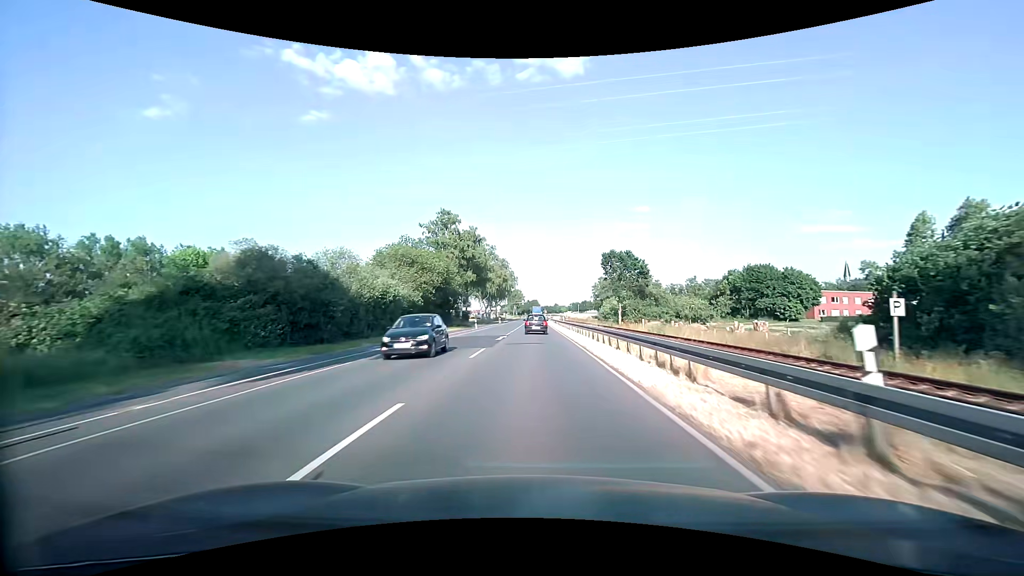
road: primary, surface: asphalt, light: Day
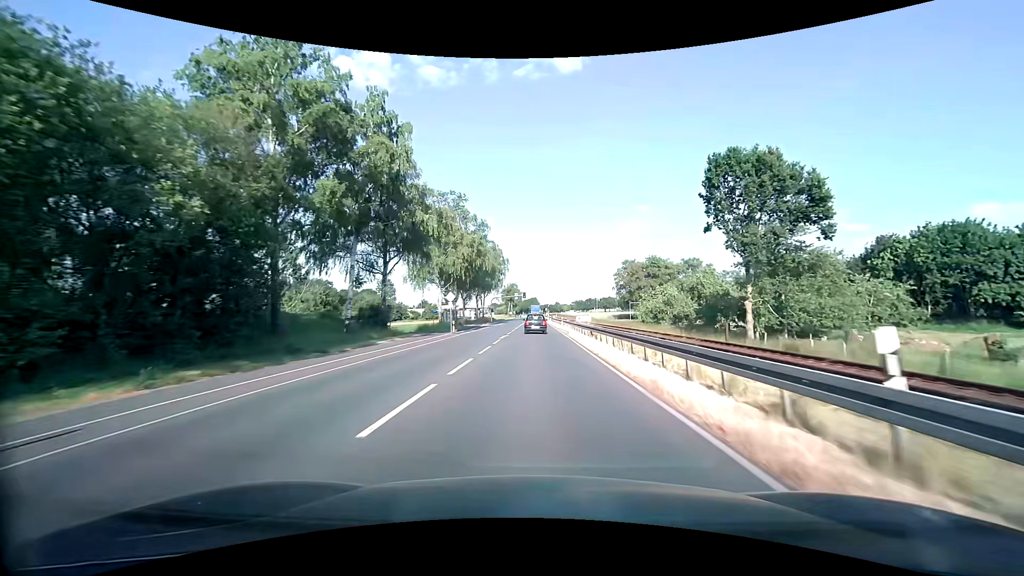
(+0.2, +52.6) m; 0°
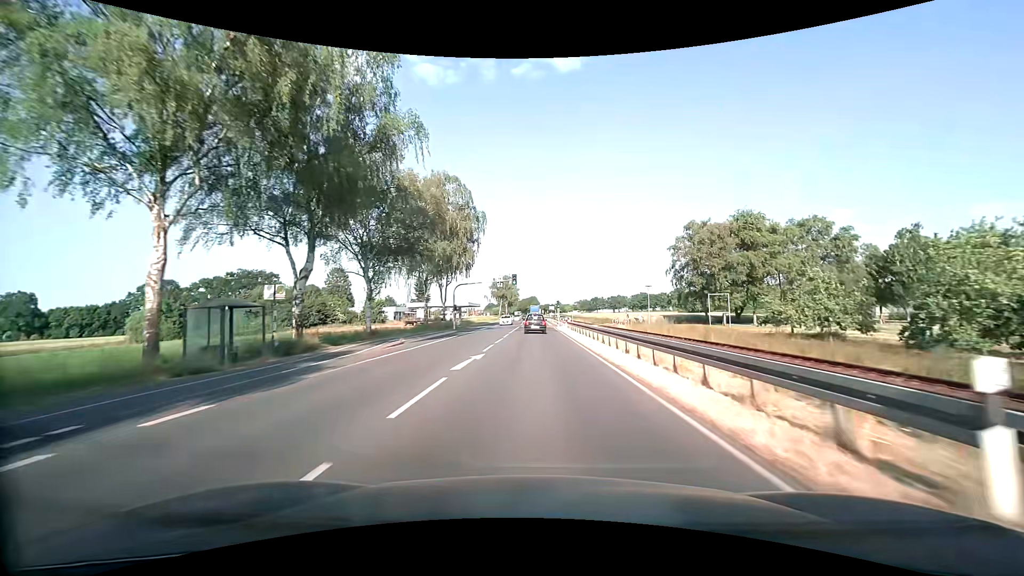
(-0.1, +53.3) m; 0°
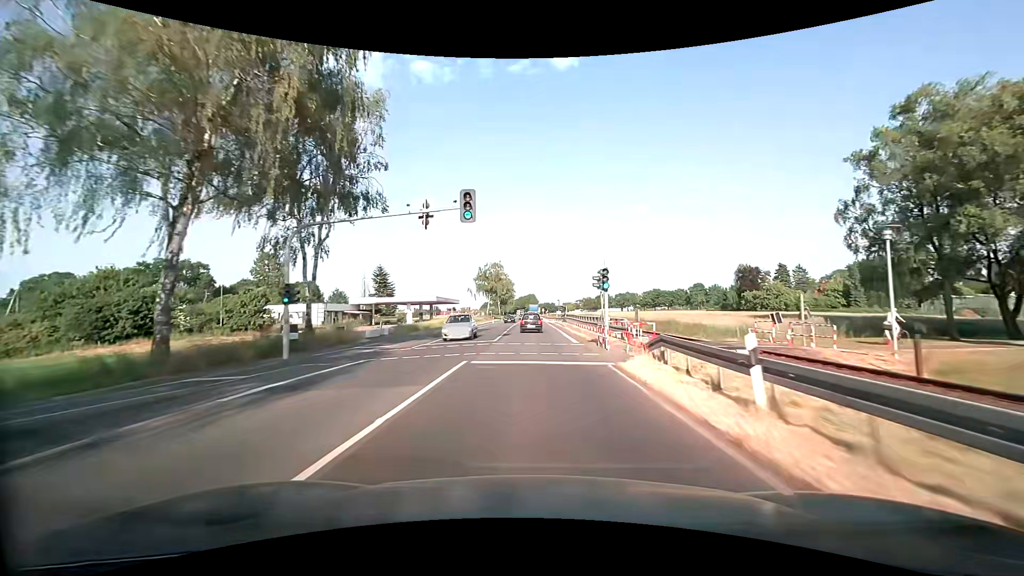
(0.0, +42.9) m; 0°
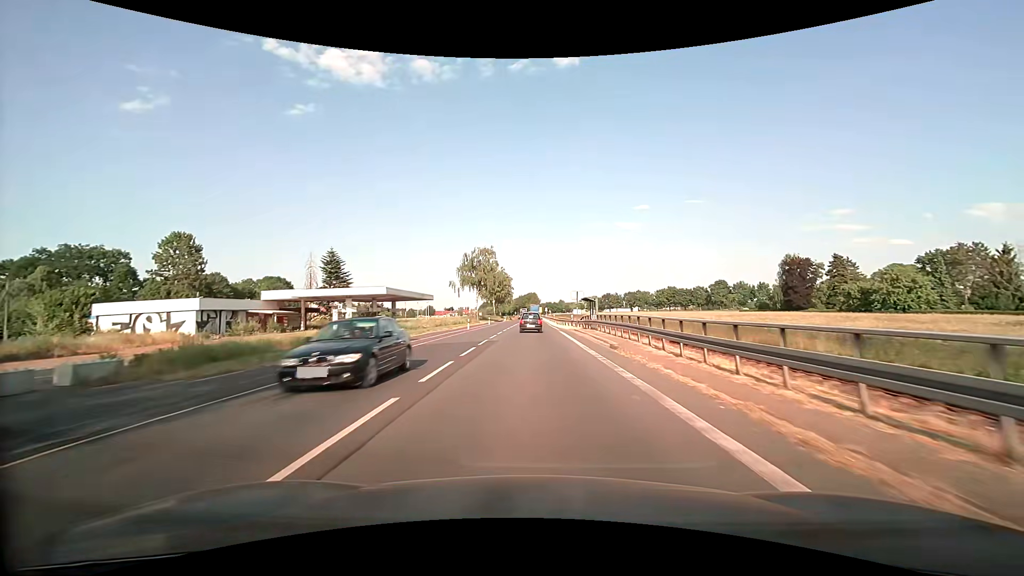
(-0.1, +32.2) m; 0°
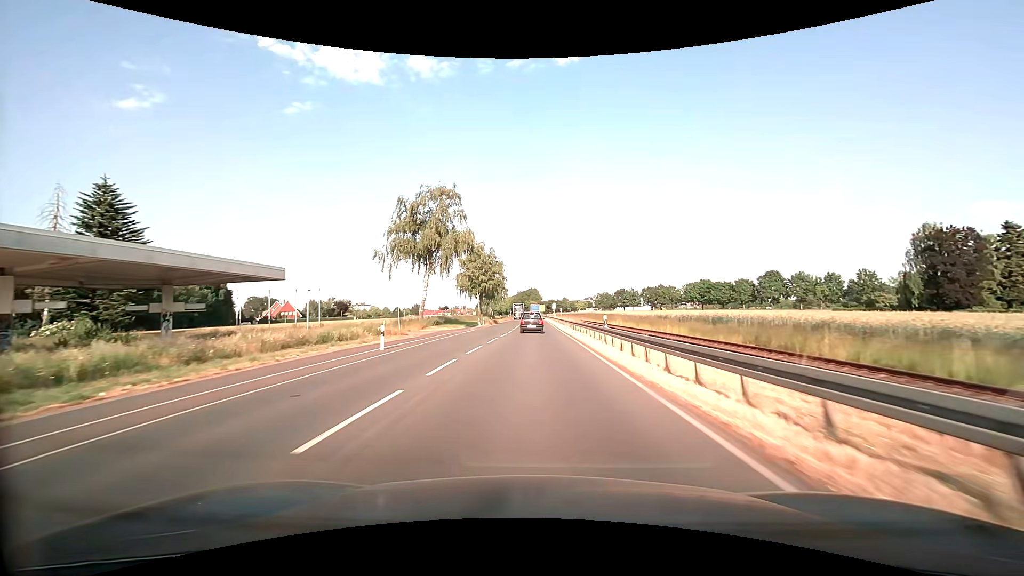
(-0.1, +53.5) m; 0°
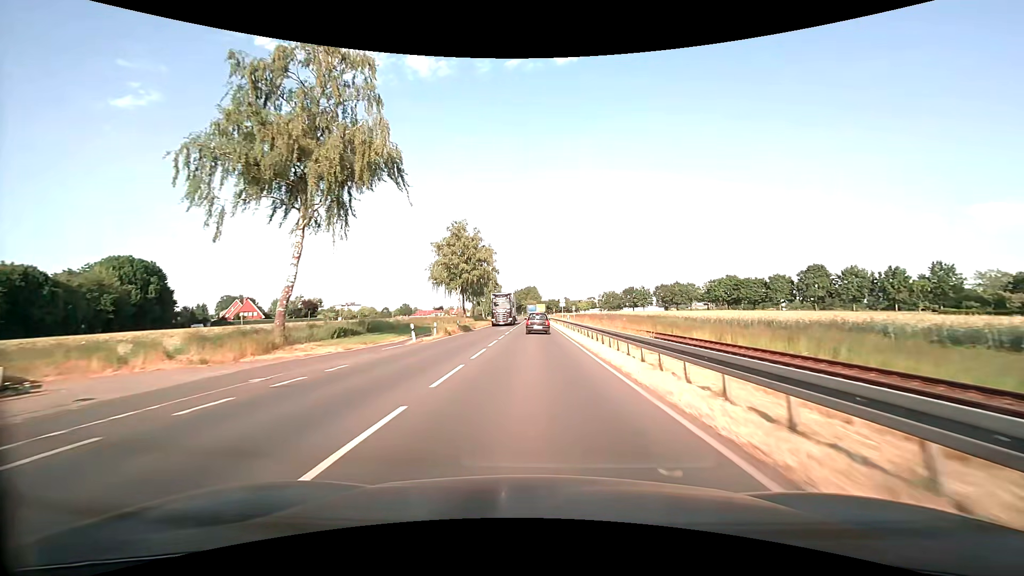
(+0.1, +31.7) m; 0°
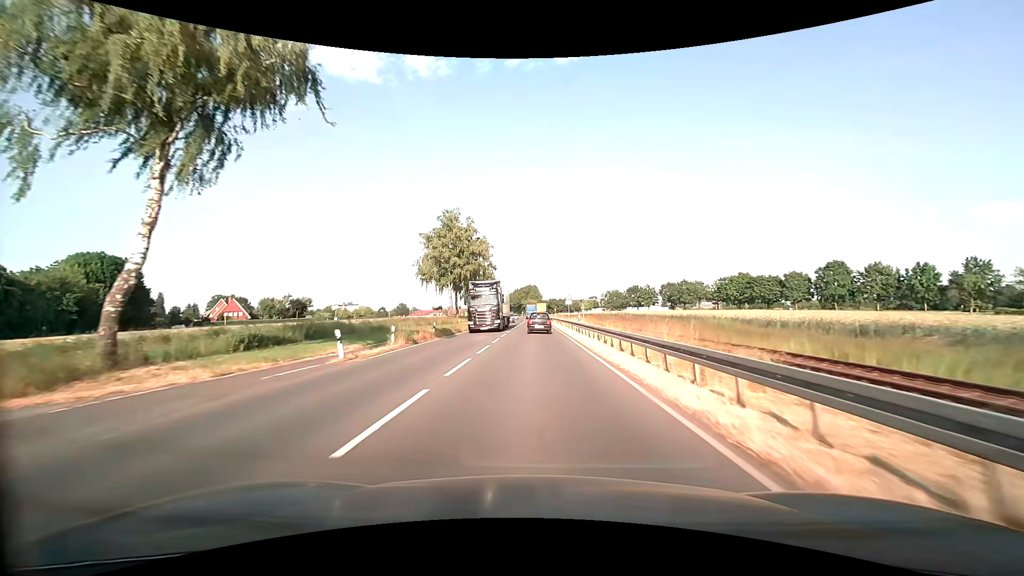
(0.0, +10.5) m; 0°
(0, +10) (0, +20) (0, +30) (0, +40) (0, +50) (0, +60) (0, +70) (0, +80) (0, +90) (0, +100) m
